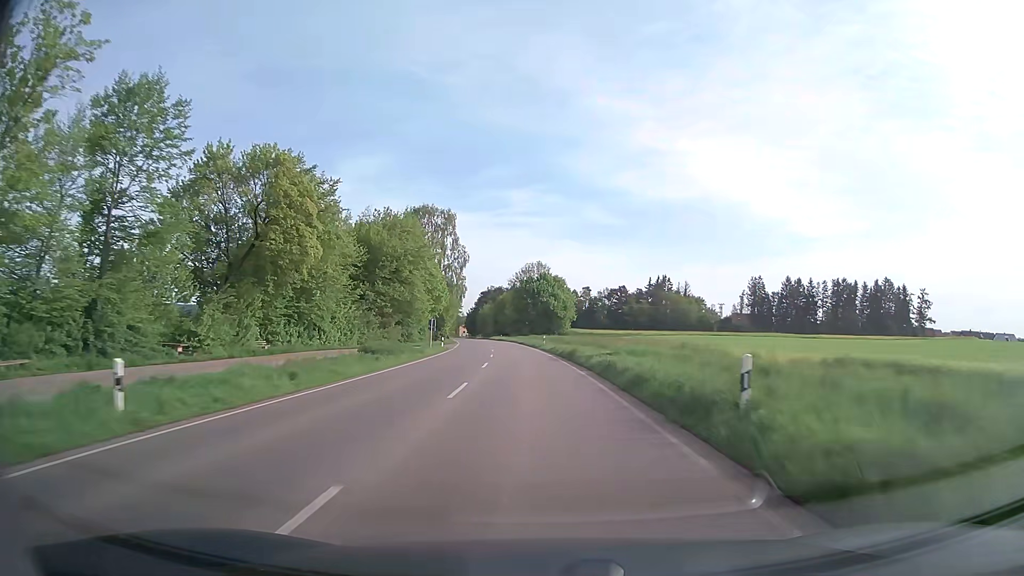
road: secondary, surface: asphalt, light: Day
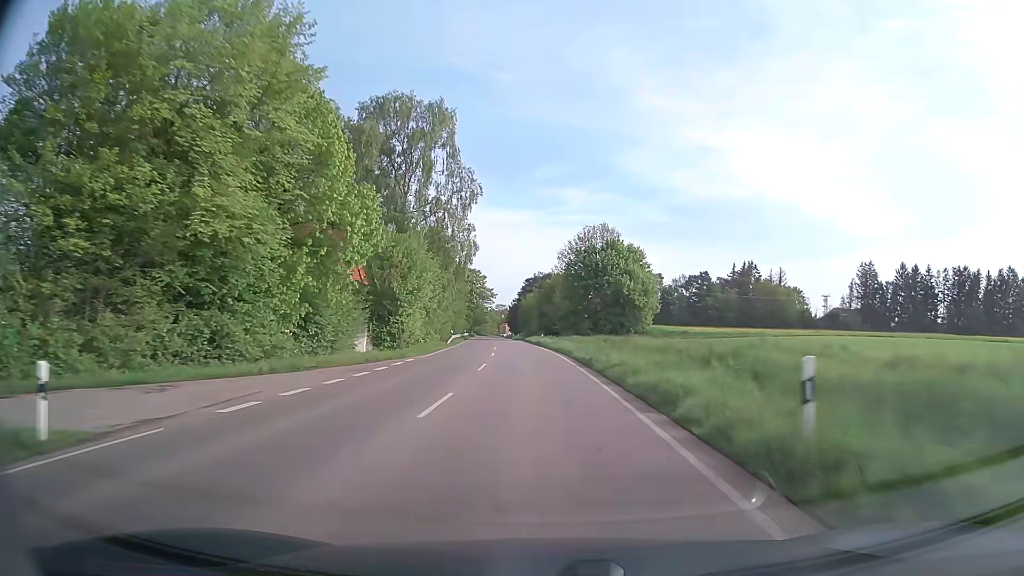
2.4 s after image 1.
(-1.8, +51.8) m; -4°
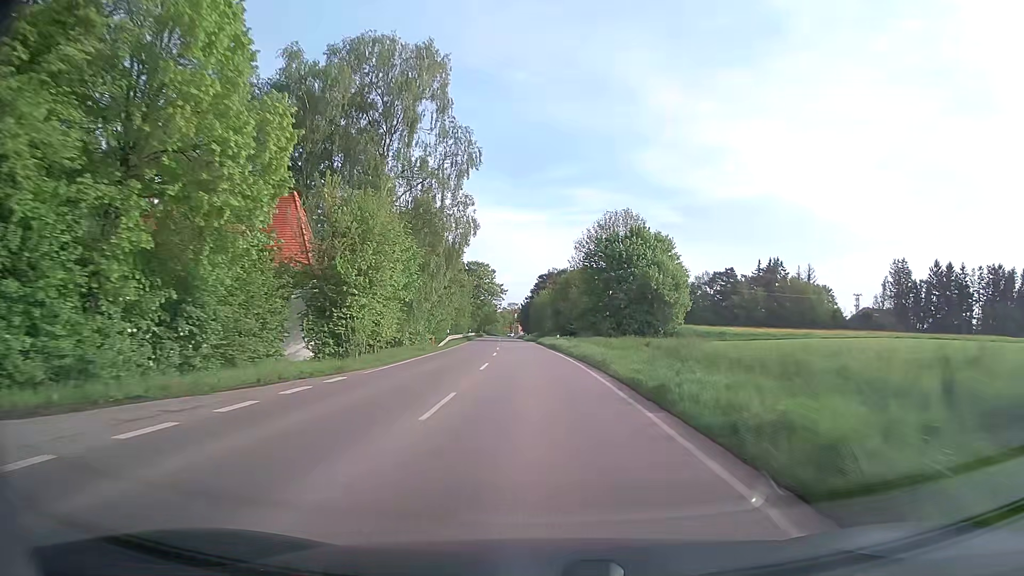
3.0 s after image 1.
(-0.1, +12.5) m; -1°
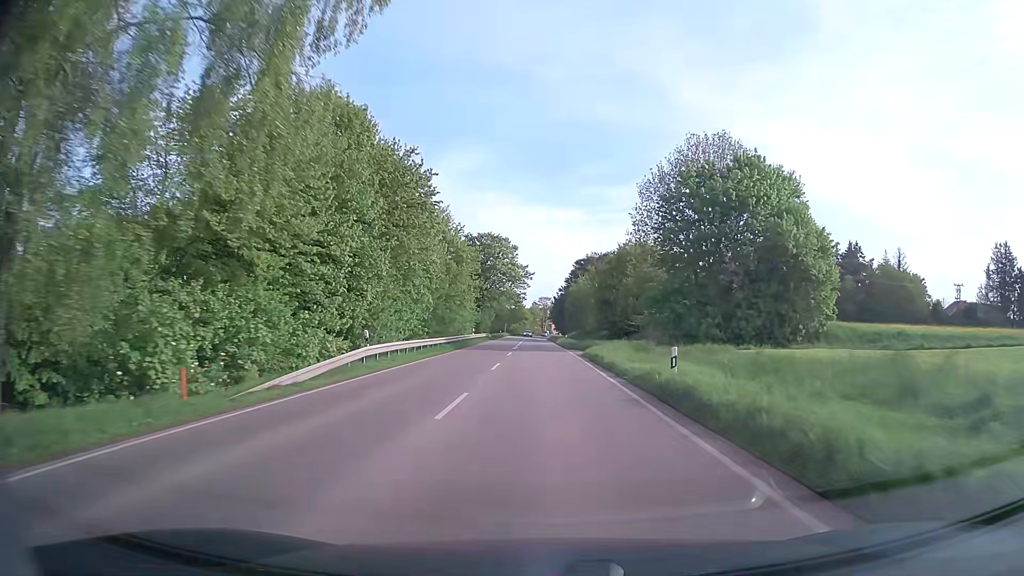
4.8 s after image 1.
(-1.0, +35.8) m; -3°
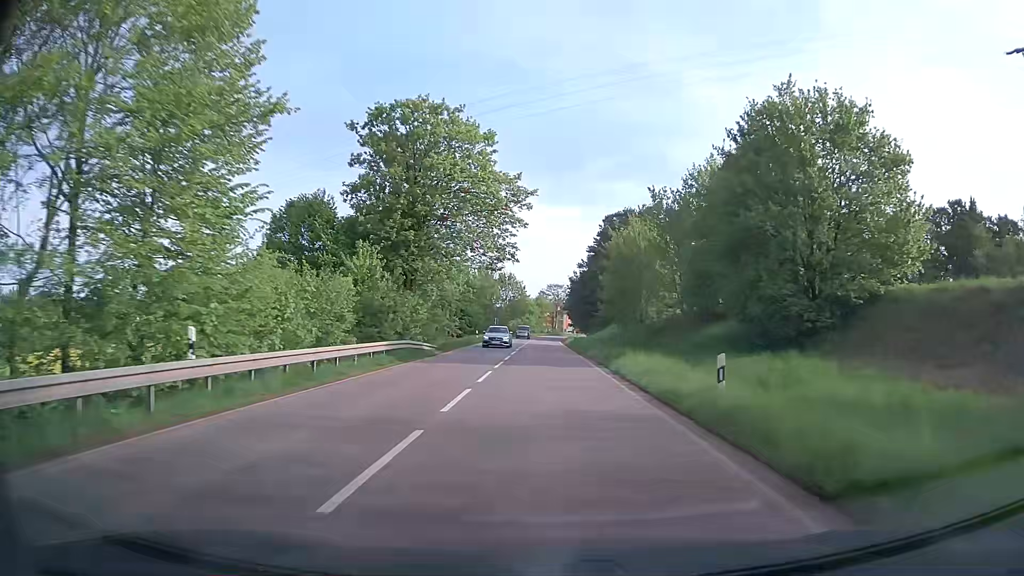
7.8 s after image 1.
(-0.5, +53.5) m; -1°
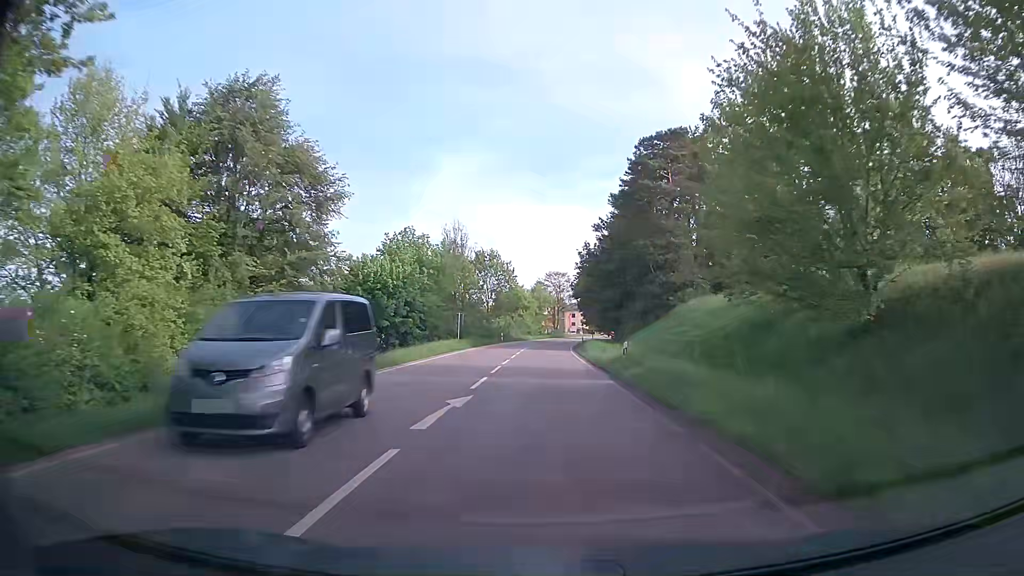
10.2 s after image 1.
(-0.1, +37.2) m; 0°
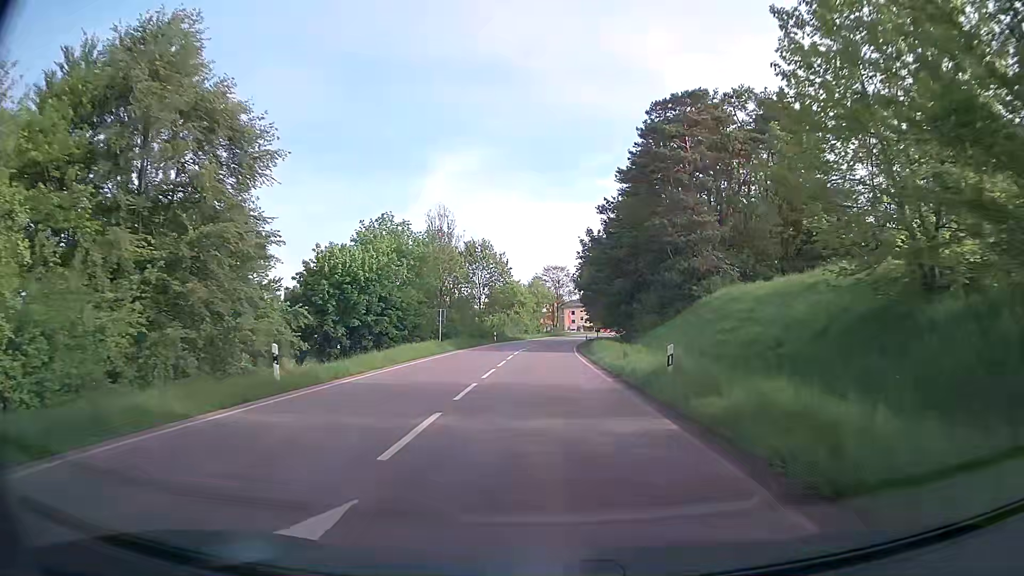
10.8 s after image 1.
(0.0, +8.5) m; 0°
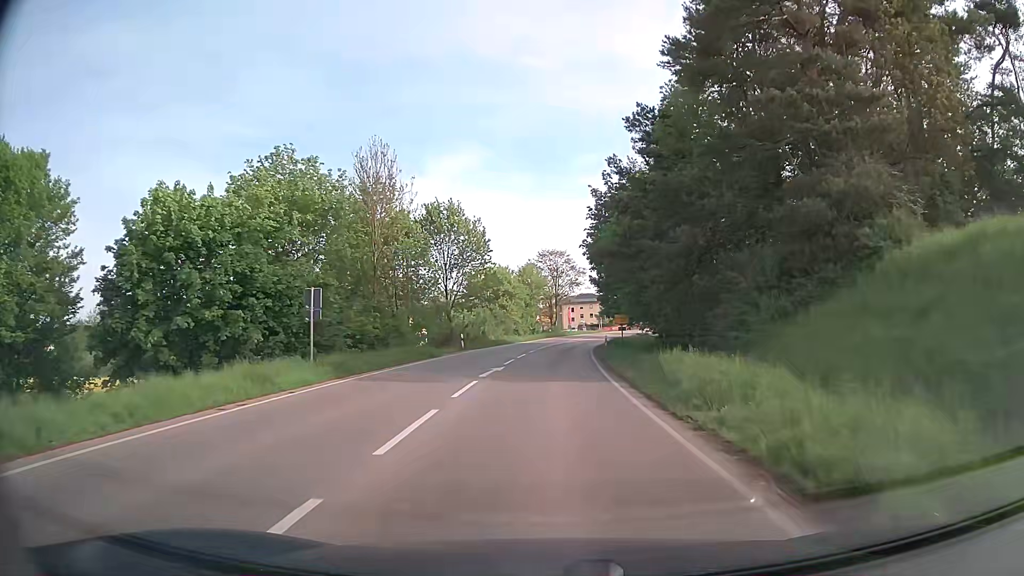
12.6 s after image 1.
(+0.2, +23.6) m; 0°
(0, +10) (0, +20) (0, +30) (+1, +40) (+2, +50) (+3, +60) (+5, +70) (+7, +79) (+9, +89) (+12, +99) m
